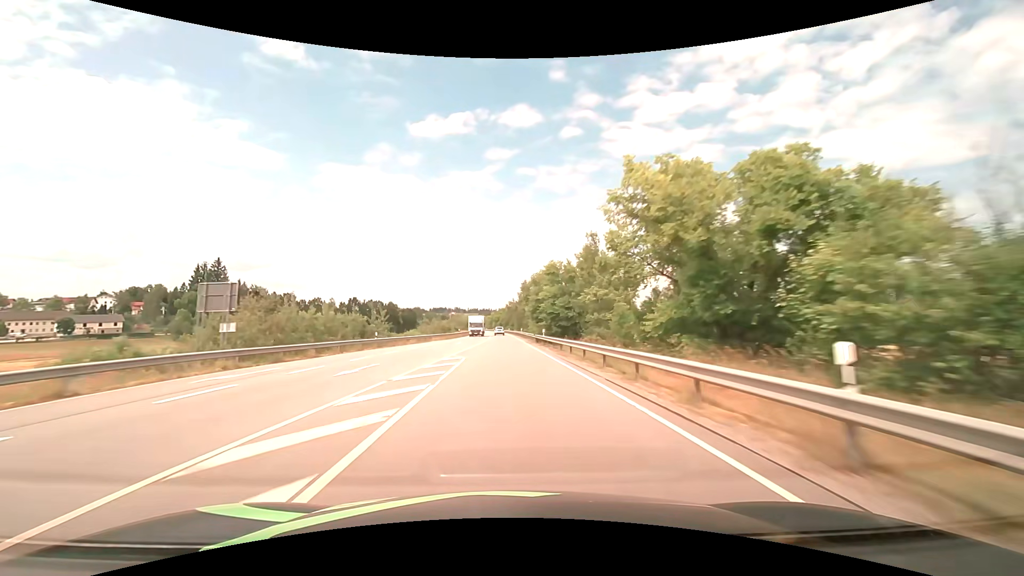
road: primary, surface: asphalt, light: Day
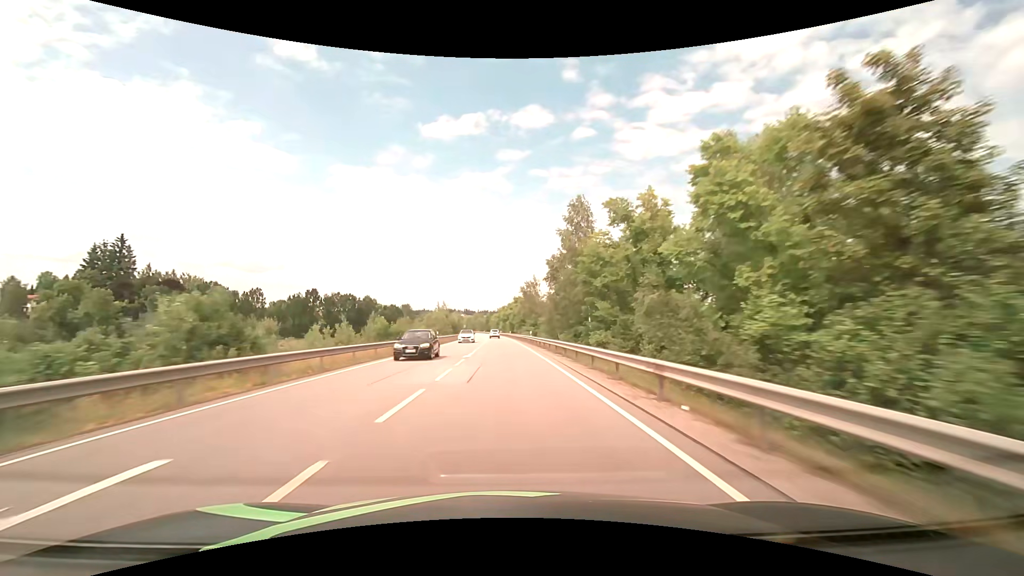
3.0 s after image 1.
(-0.7, +79.2) m; -1°
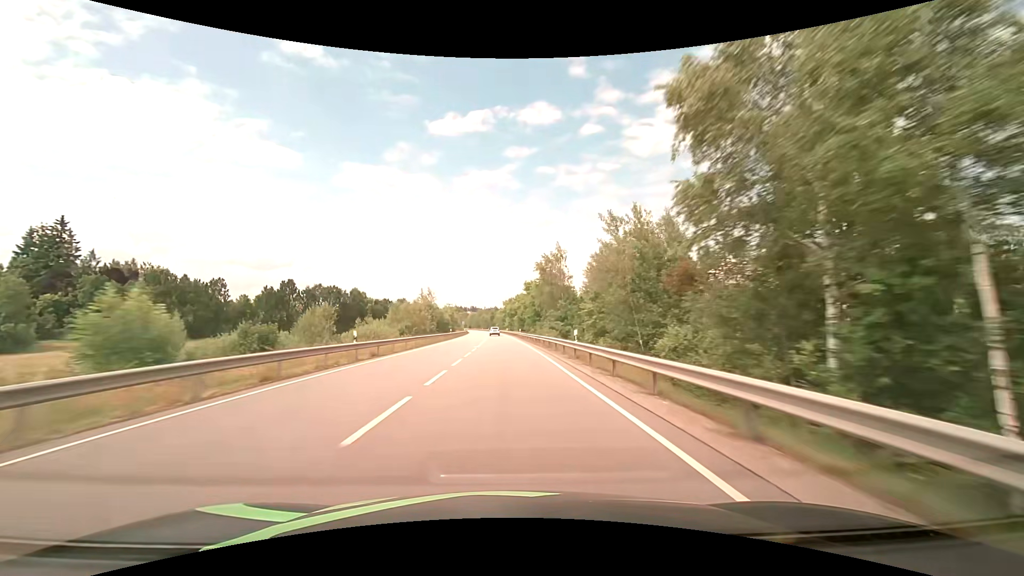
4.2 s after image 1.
(-0.3, +31.7) m; -1°
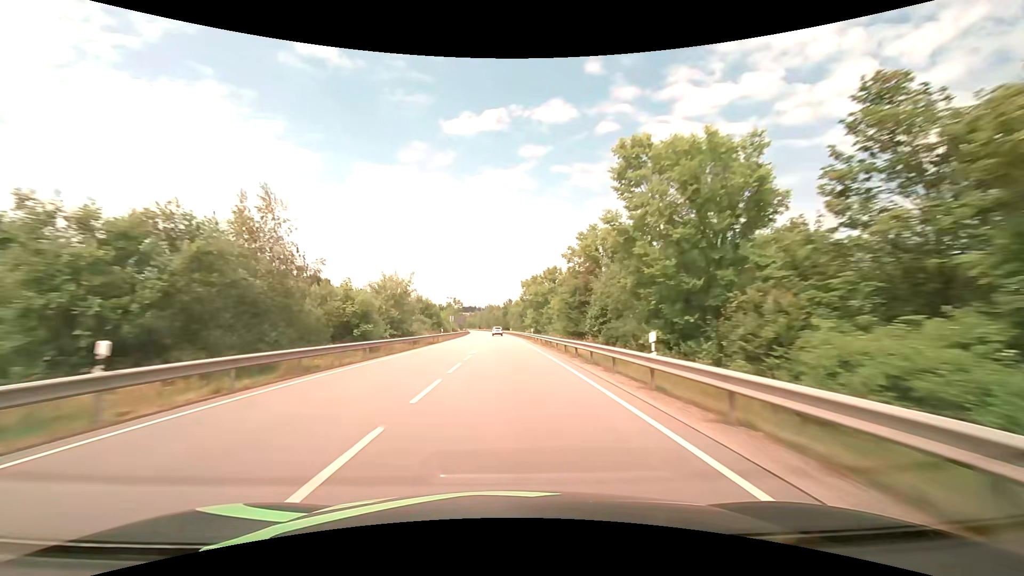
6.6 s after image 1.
(-1.0, +63.3) m; -2°
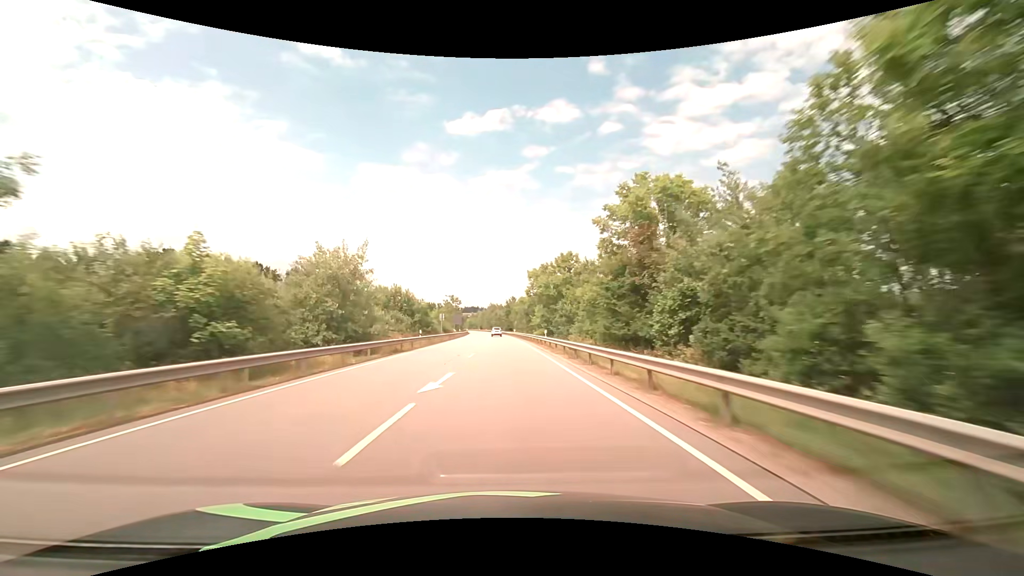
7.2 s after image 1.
(-0.1, +15.8) m; 0°
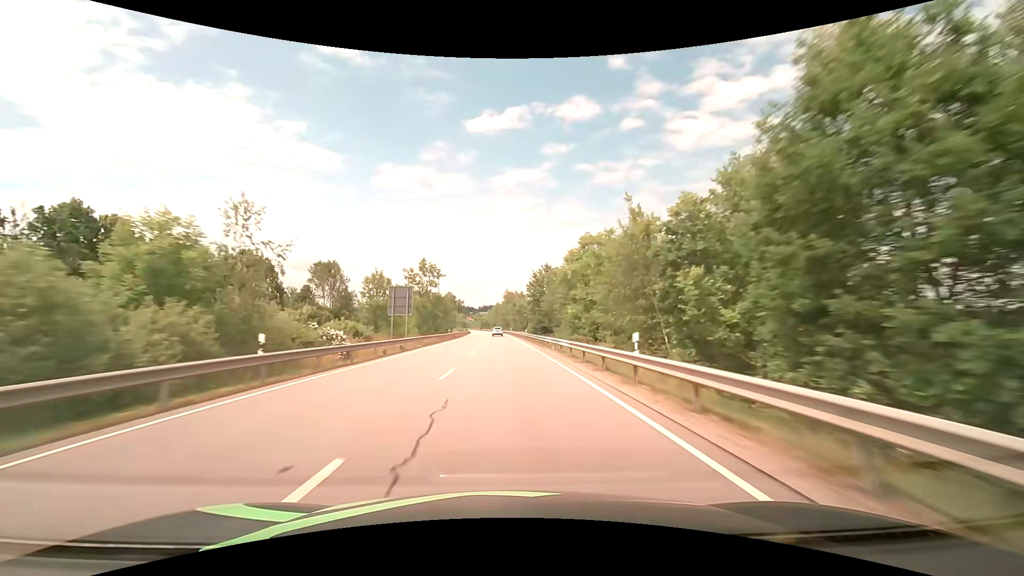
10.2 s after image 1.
(-1.4, +79.2) m; -2°
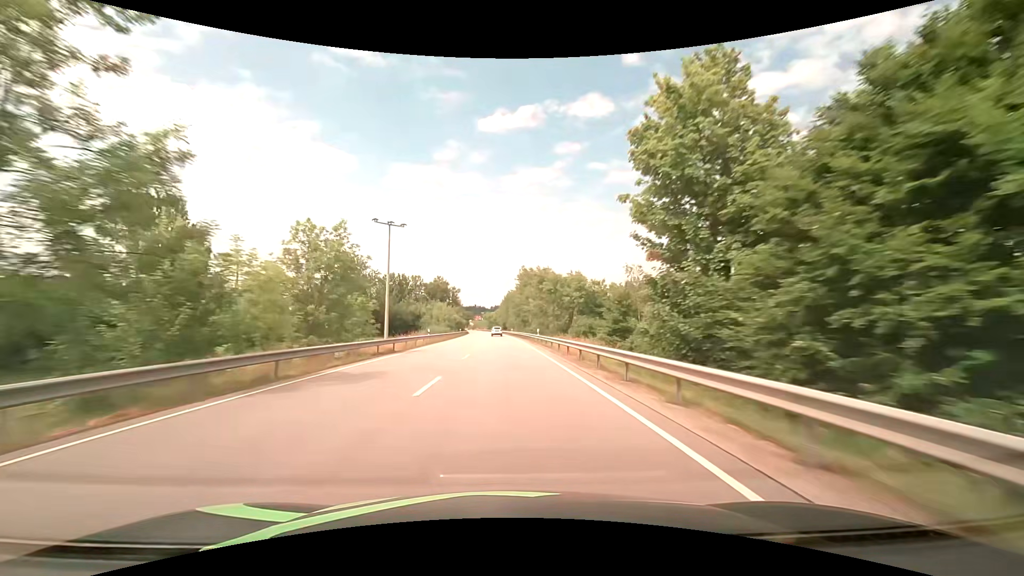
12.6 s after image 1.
(-0.8, +63.4) m; -1°
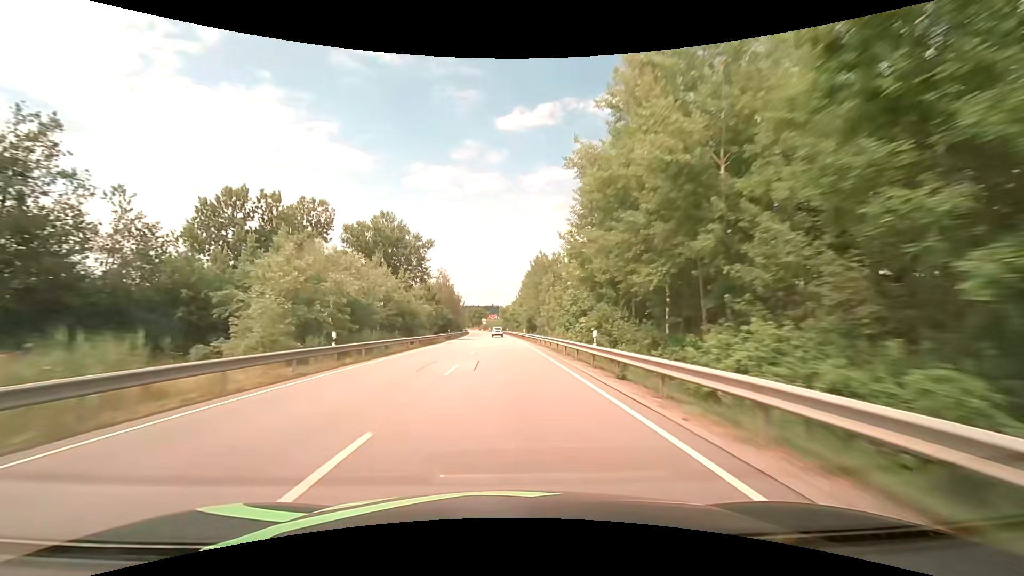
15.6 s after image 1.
(-1.6, +79.2) m; -2°
(0, +10) (0, +20) (0, +30) (0, +40) (-1, +50) (-1, +60) (-1, +70) (-2, +80) (-2, +90) (-3, +100) m
